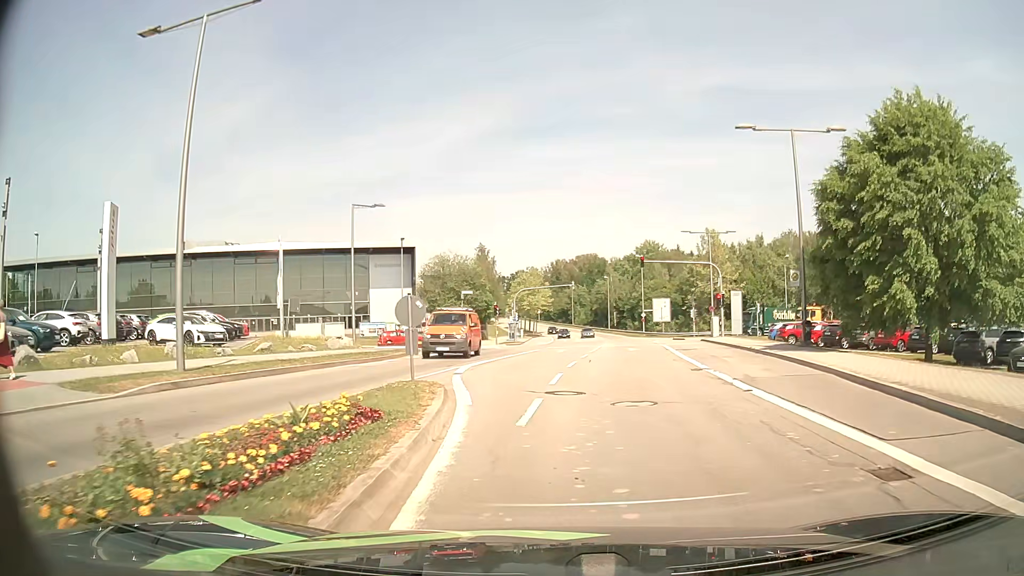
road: secondary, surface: asphalt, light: Day
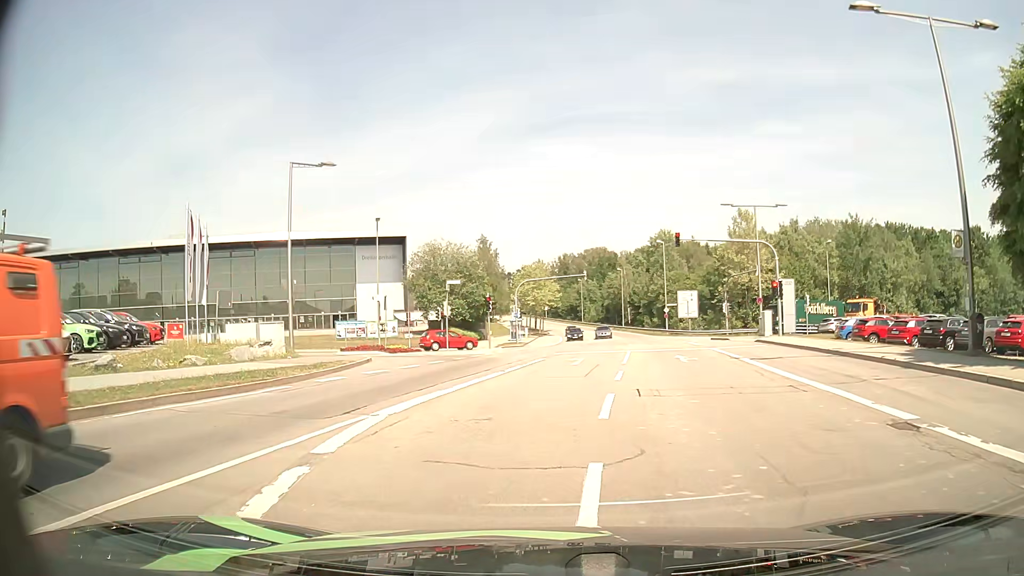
(+0.1, +11.6) m; -1°
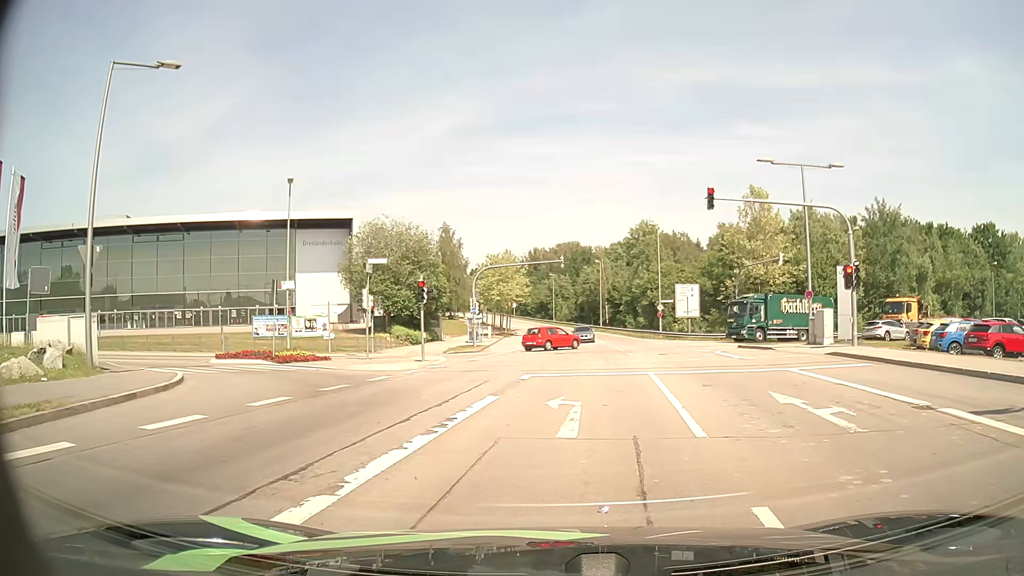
(+0.4, +13.5) m; +4°
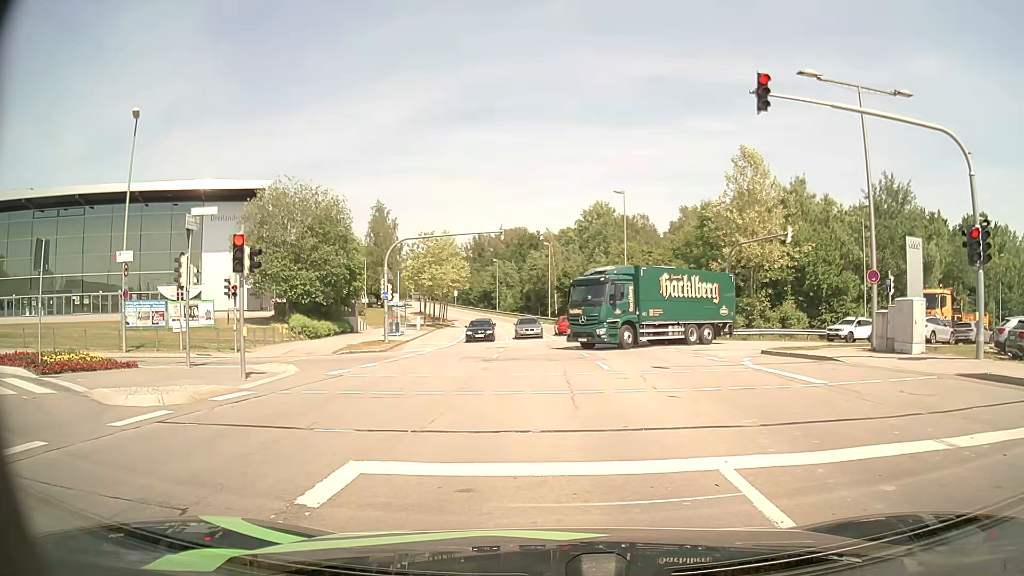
(+0.5, +11.8) m; +5°
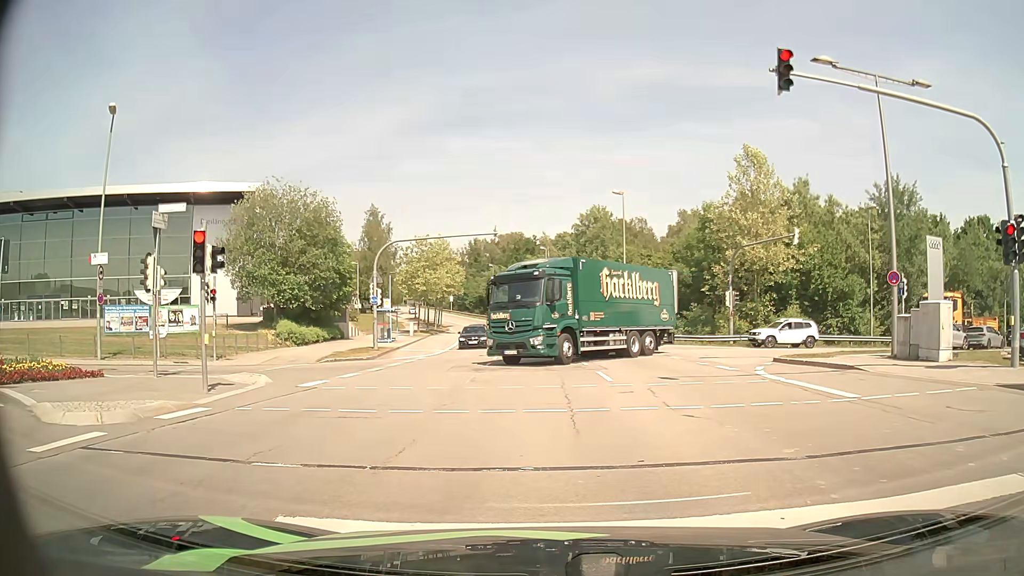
(0.0, +1.6) m; -1°
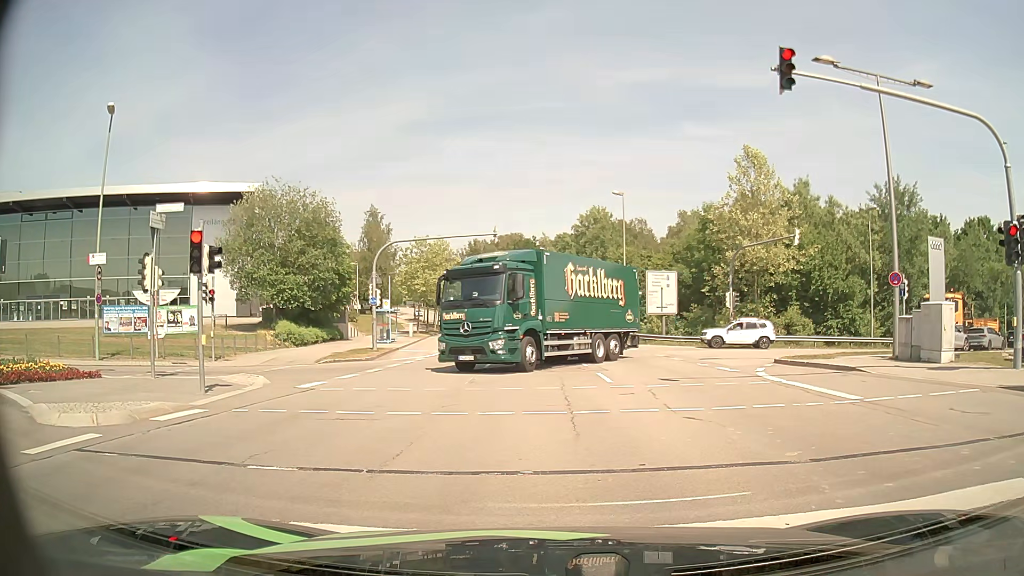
(0.0, +0.1) m; 0°
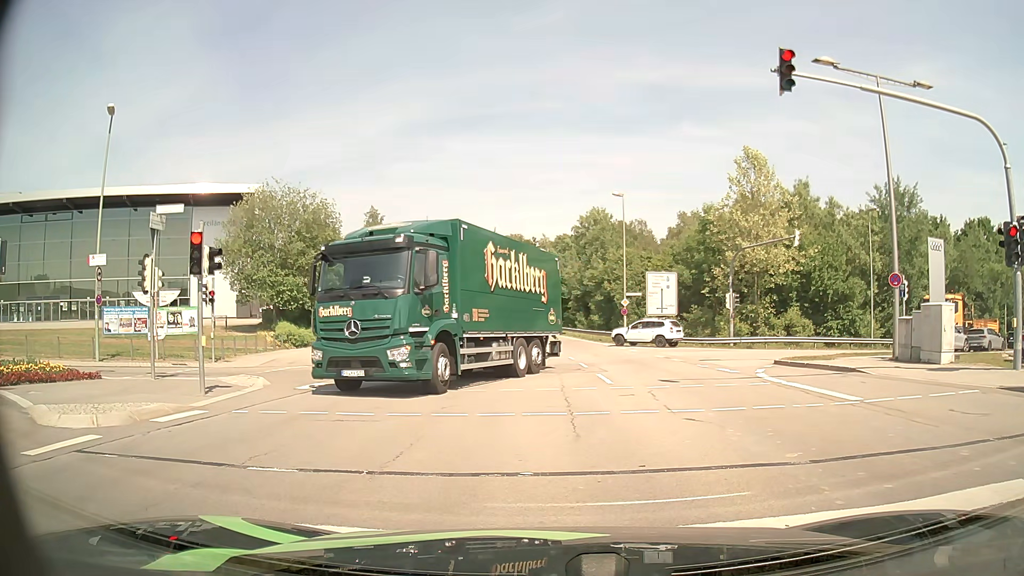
(0.0, +0.1) m; 0°
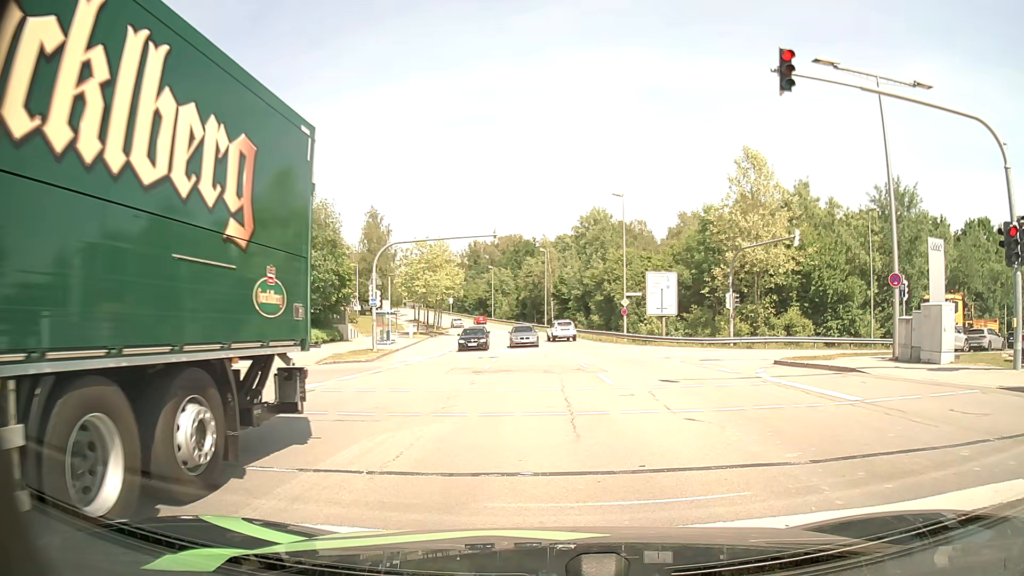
(0.0, 0.0) m; 0°
(0, +10) (-1, +20) (-9, +24) (-18, +20) (-27, +15) (-35, +10) (-44, +5) (-53, 0) (-61, -5) (-70, -10) m
